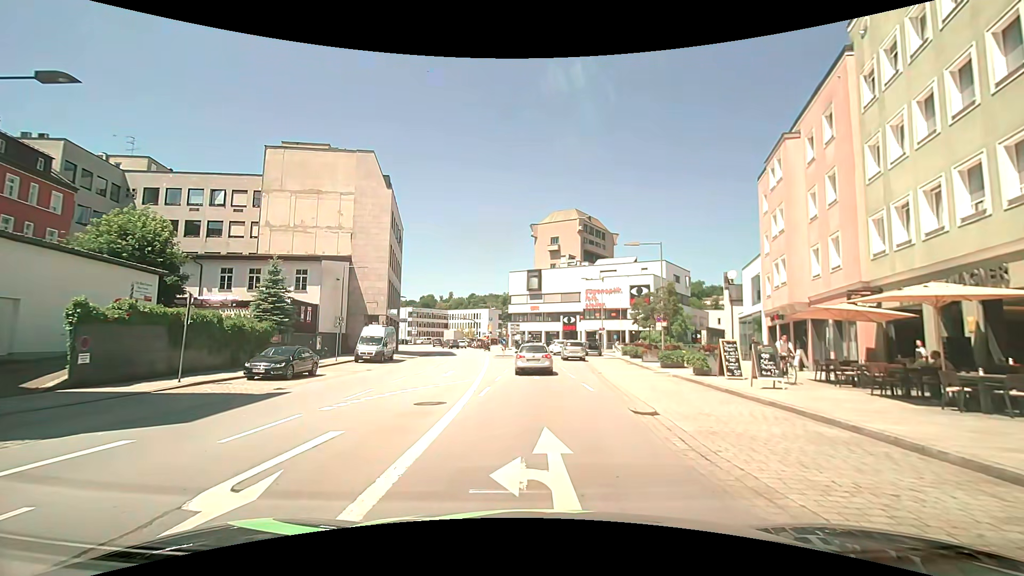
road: primary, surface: asphalt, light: Day
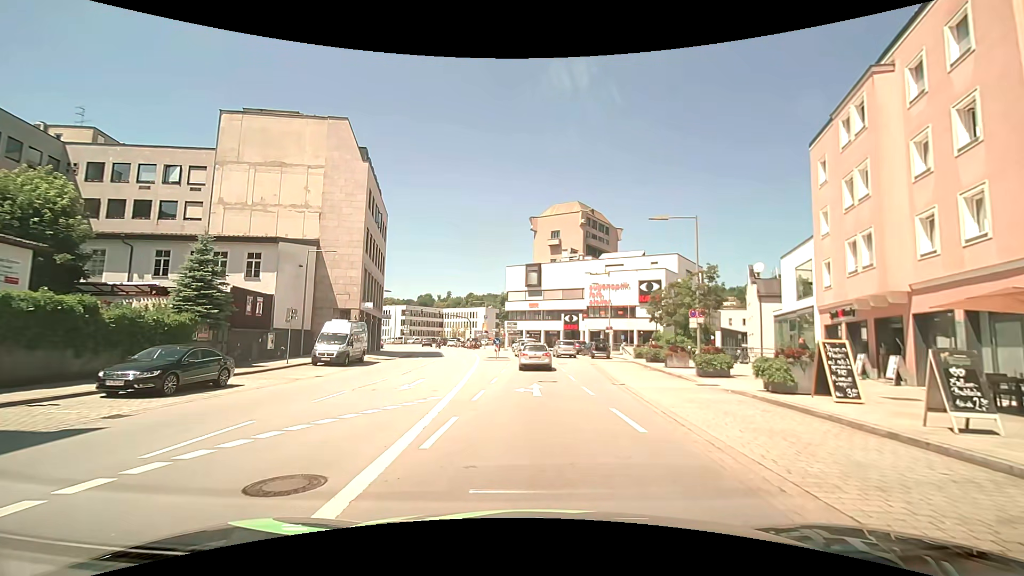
(-0.2, +7.1) m; +1°
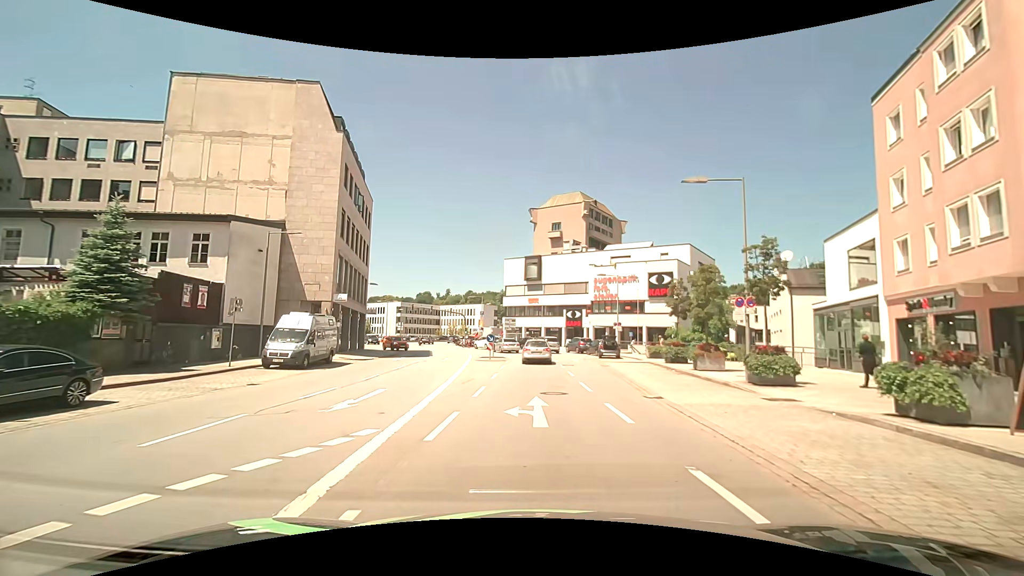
(-0.1, +5.7) m; -2°
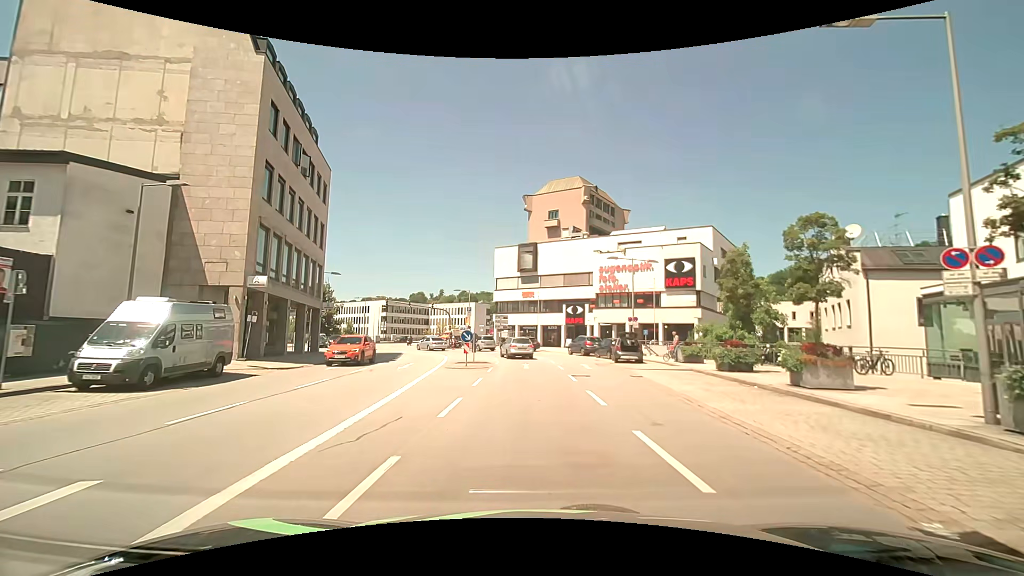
(+0.4, +10.2) m; +2°
(0, +10) (0, +20) (0, +30) (-2, +40) (-5, +49) (-11, +57) (-17, +66) (-20, +75) (-19, +85) (-16, +95) m
